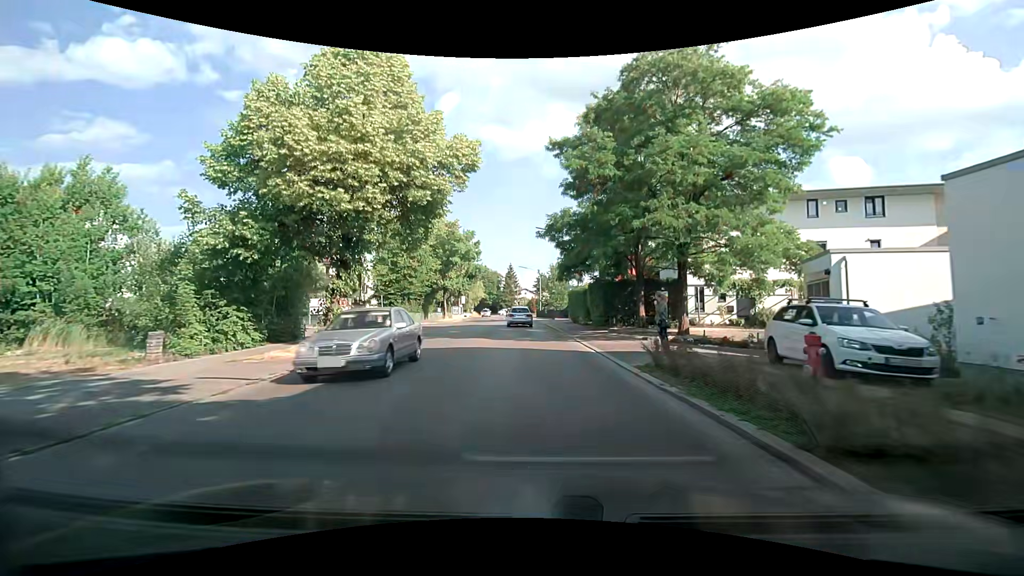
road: tertiary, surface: asphalt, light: Day
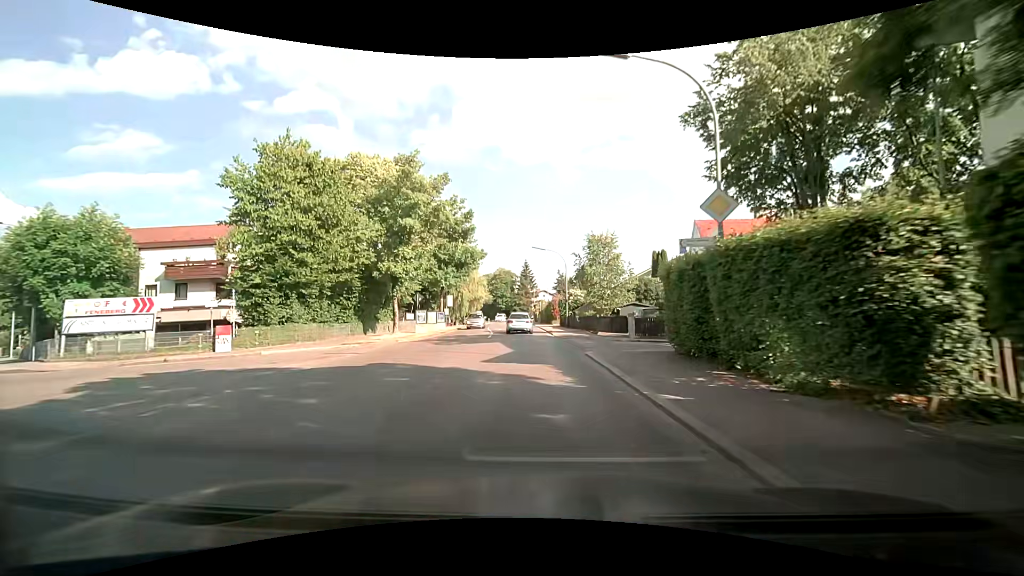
(-0.7, +27.2) m; -3°
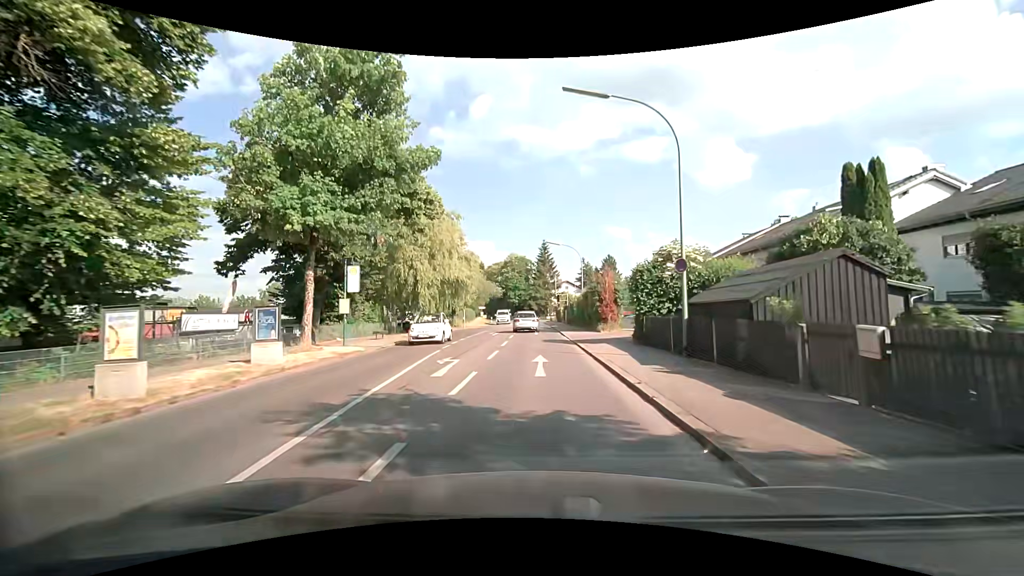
(-0.3, +32.6) m; -1°
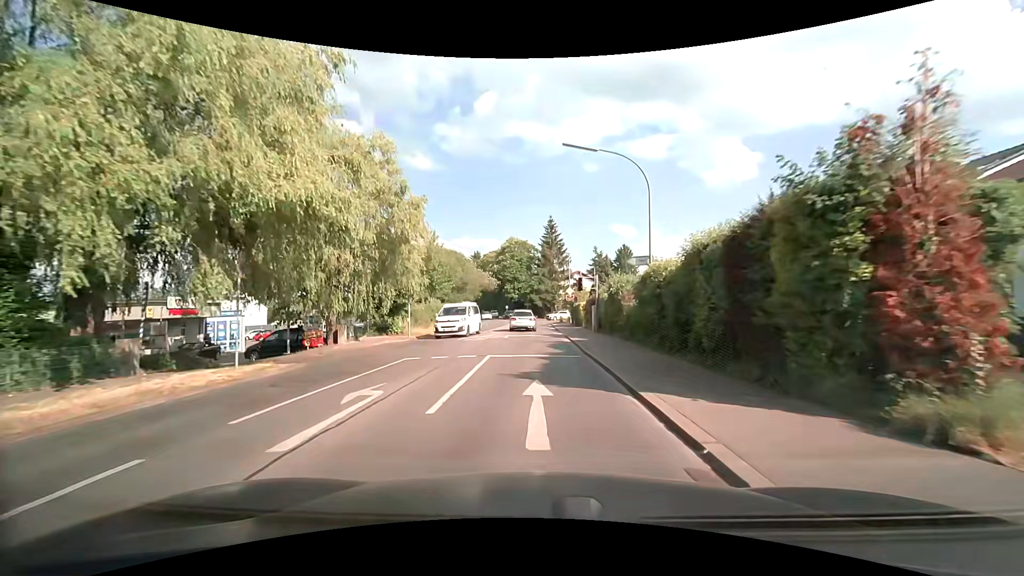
(-0.1, +25.5) m; -1°
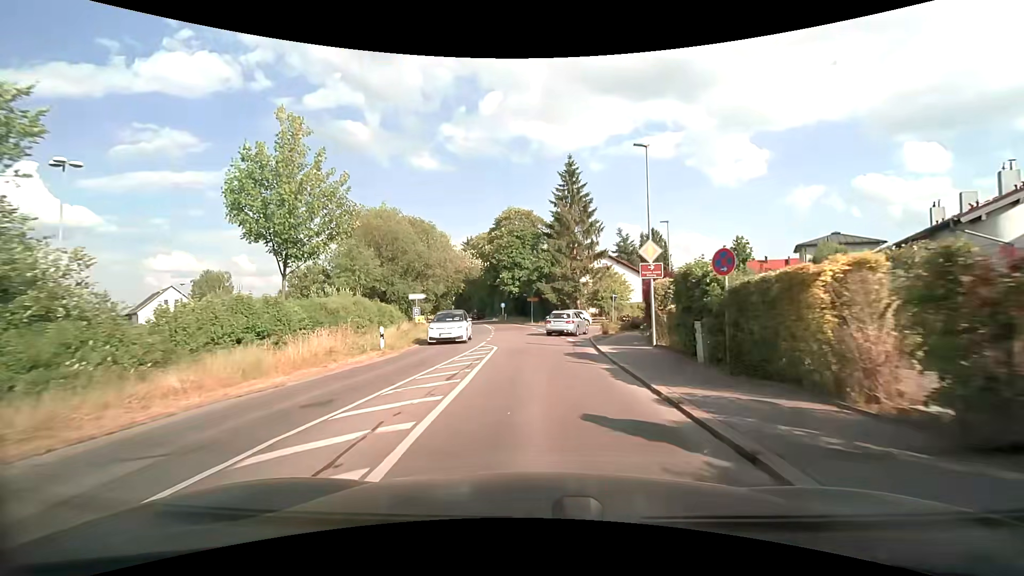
(-0.3, +33.3) m; -1°
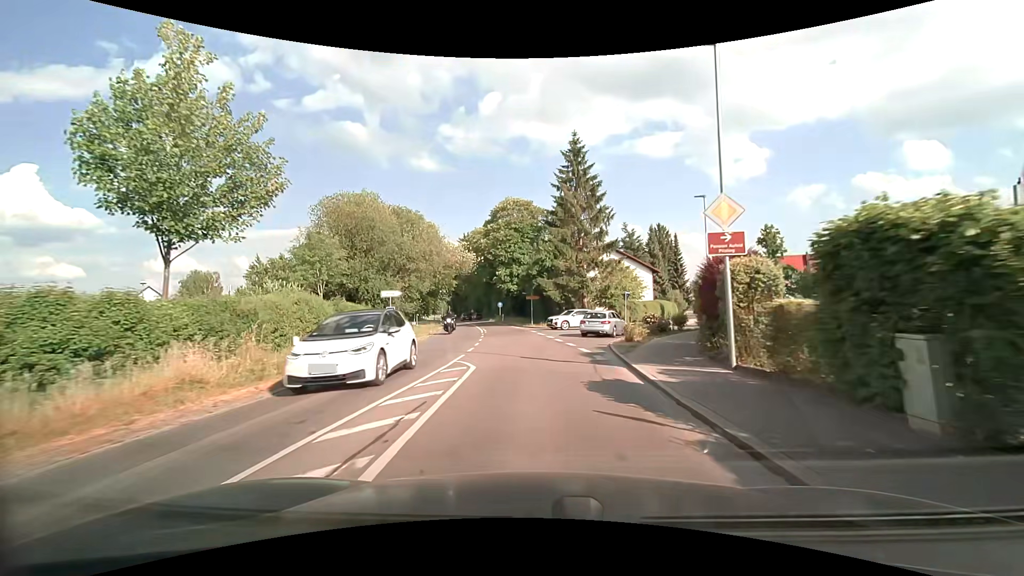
(0.0, +6.9) m; 0°
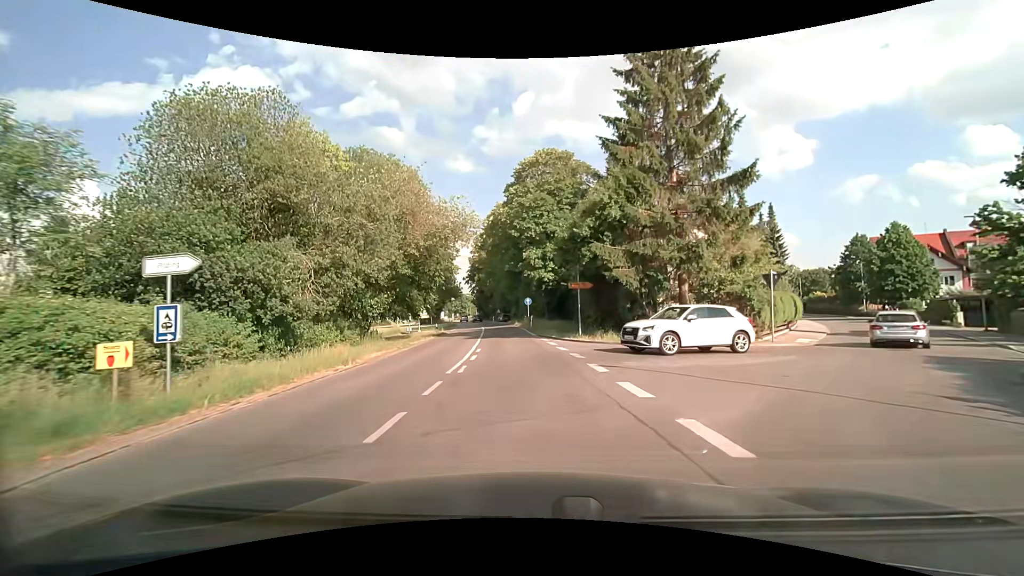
(-0.6, +21.4) m; -4°
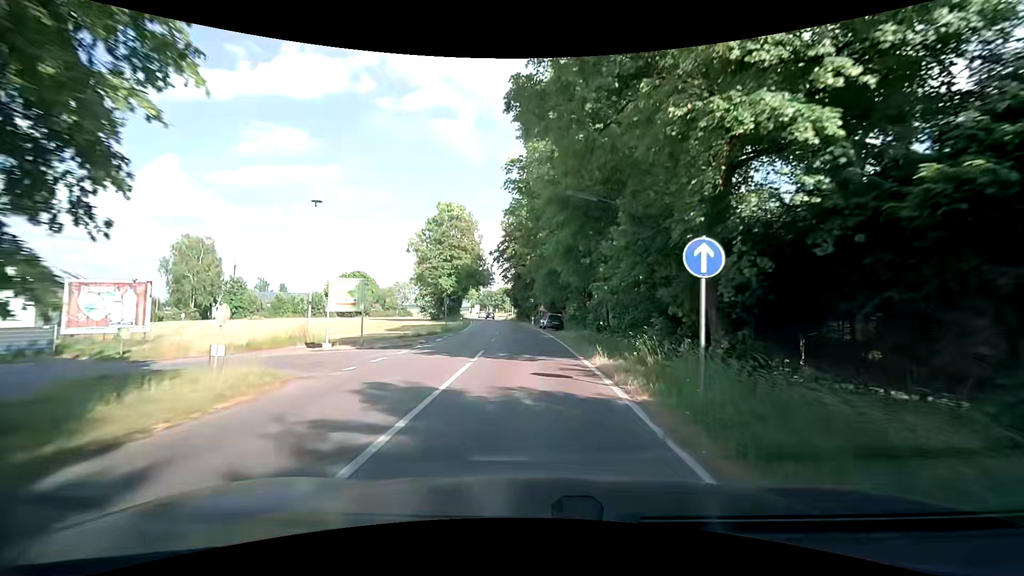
(-2.5, +37.5) m; -6°
(0, +10) (0, +20) (-1, +30) (-1, +40) (-2, +50) (-3, +60) (-4, +70) (-6, +80) (-7, +90) (-9, +99) m
